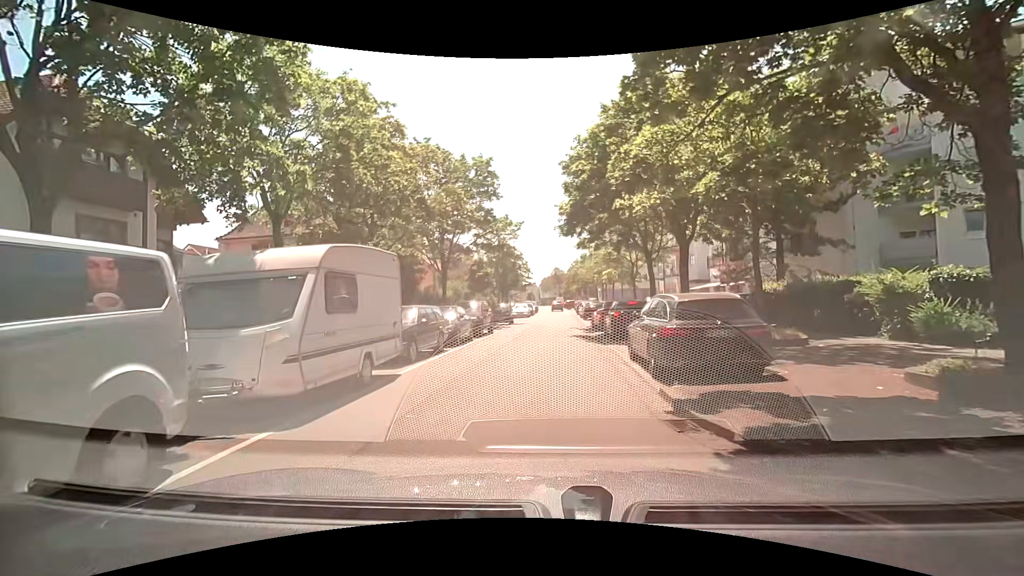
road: residential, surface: asphalt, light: Day
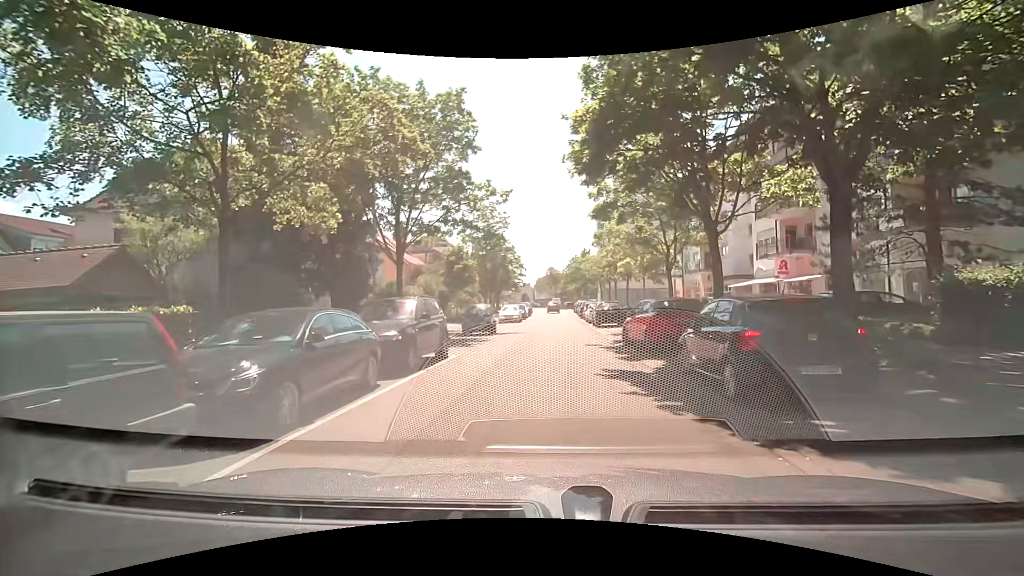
(0.0, +11.7) m; +1°
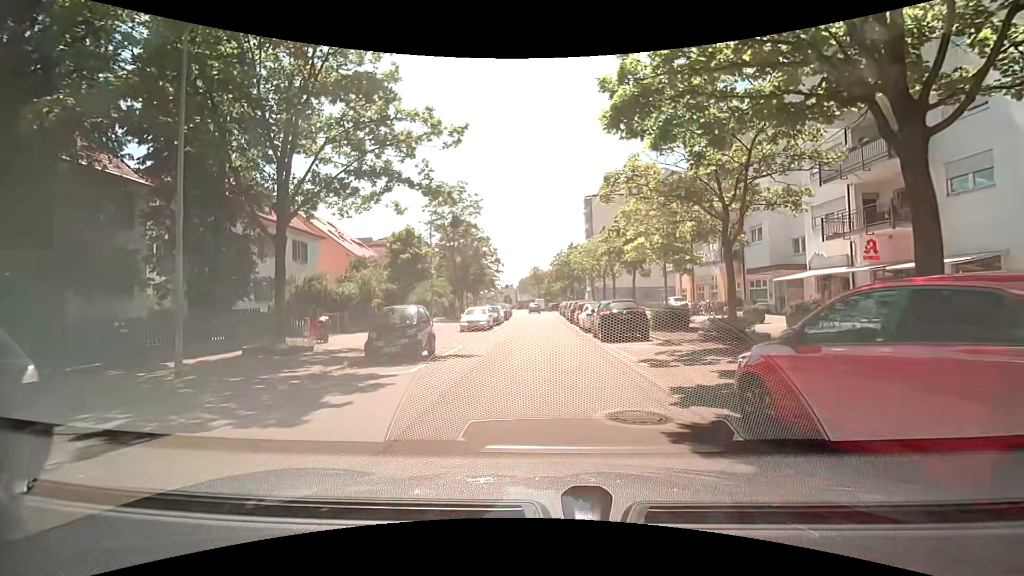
(+0.2, +11.0) m; 0°
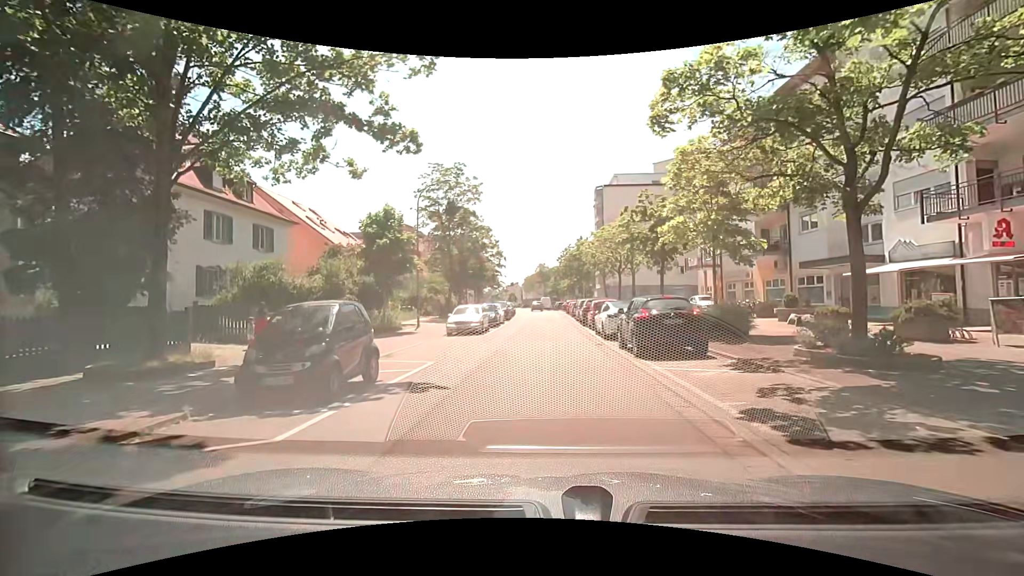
(0.0, +5.8) m; +1°
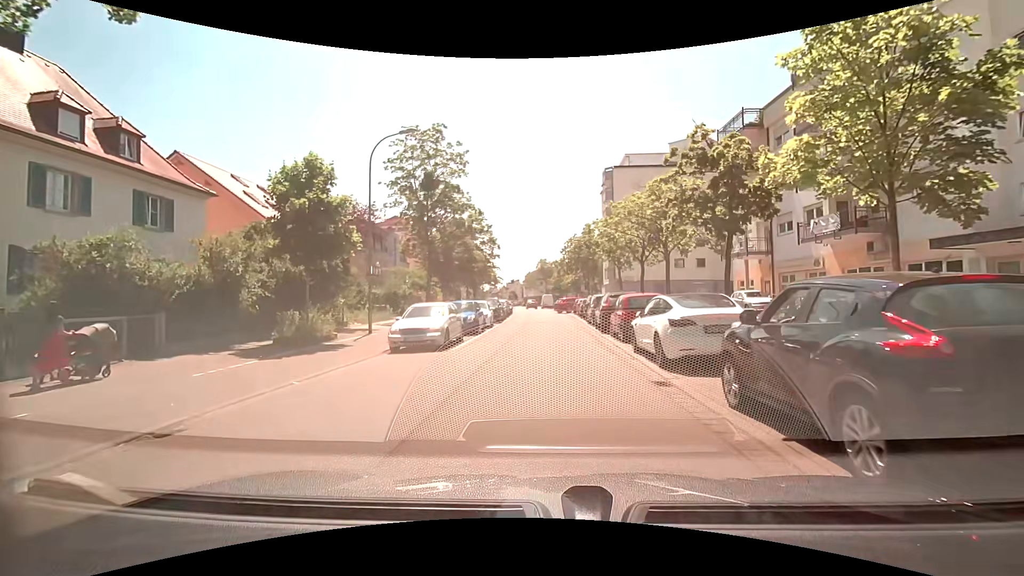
(+0.1, +9.0) m; -1°
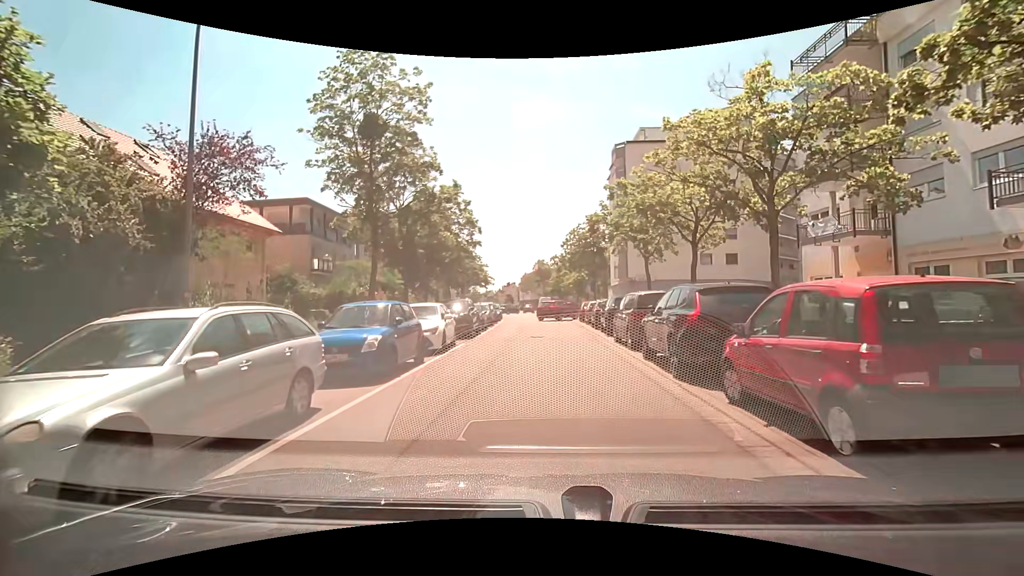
(+0.1, +11.6) m; +2°
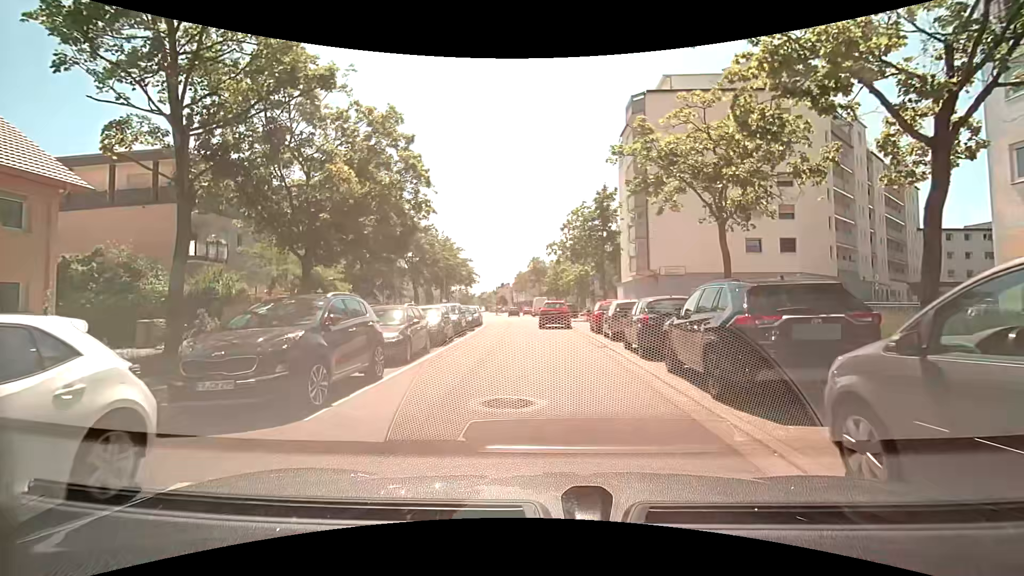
(0.0, +13.2) m; 0°
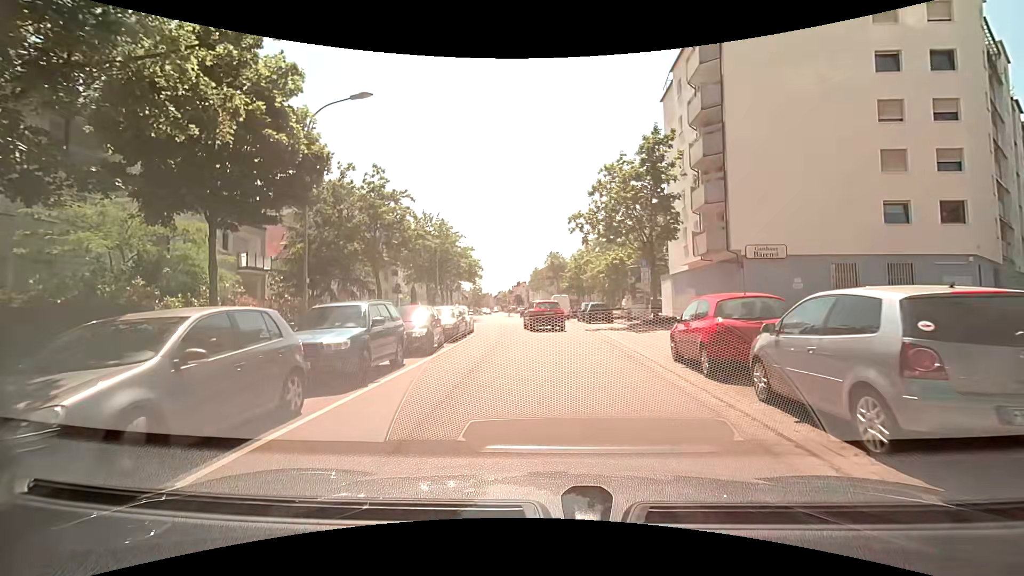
(-0.3, +13.7) m; -3°
